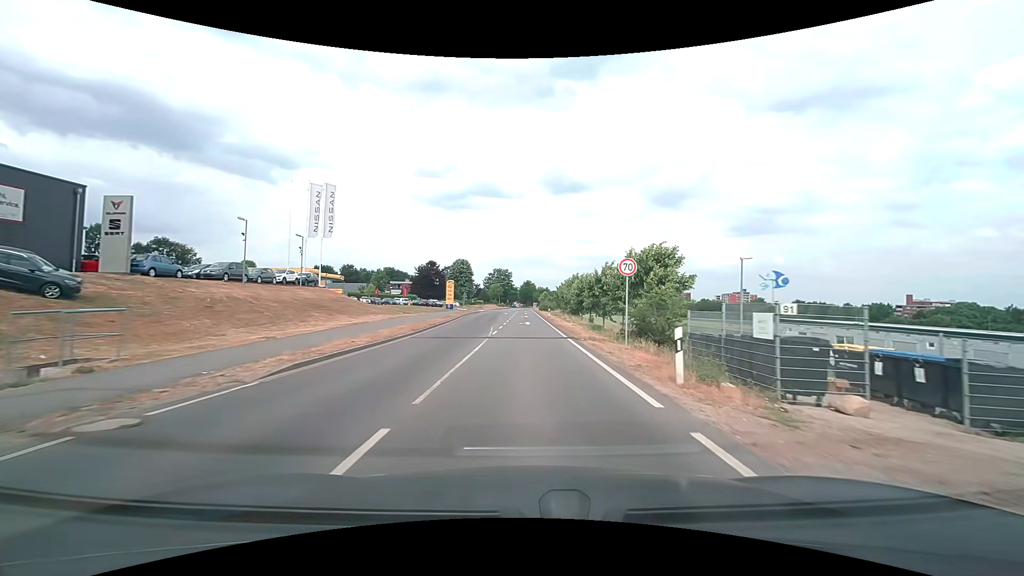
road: secondary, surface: asphalt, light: Day
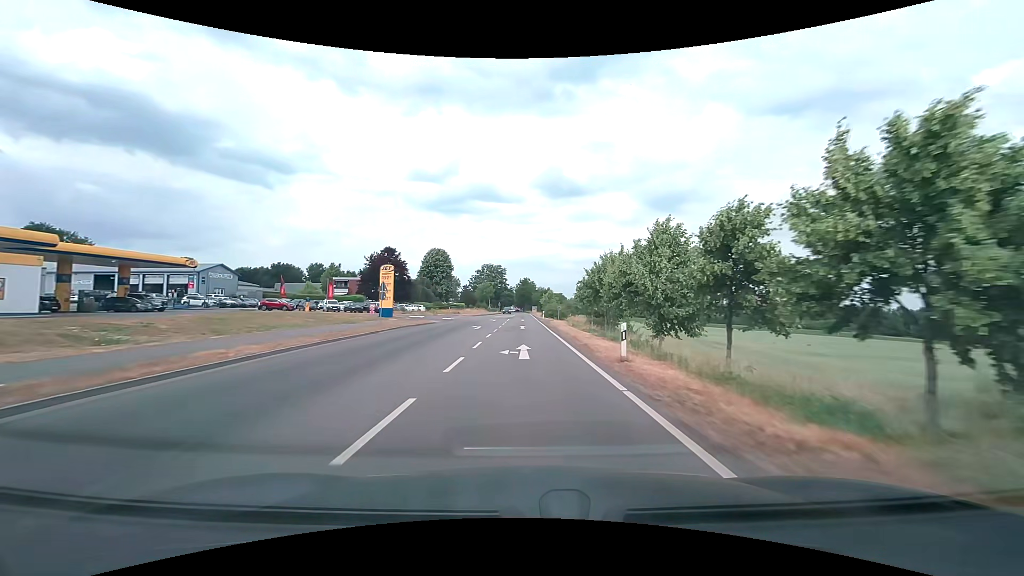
(+0.3, +44.5) m; 0°
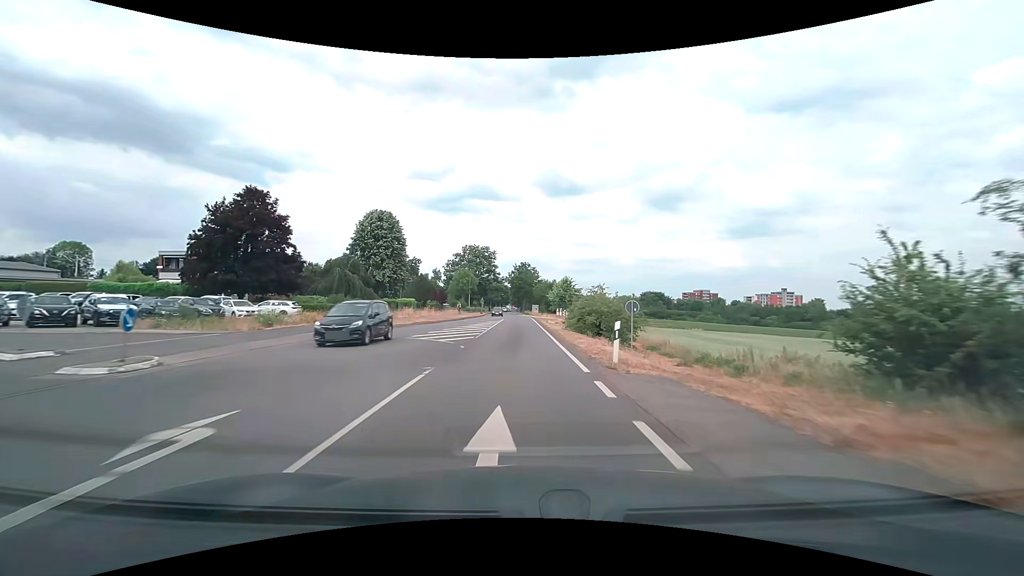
(0.0, +51.7) m; 0°
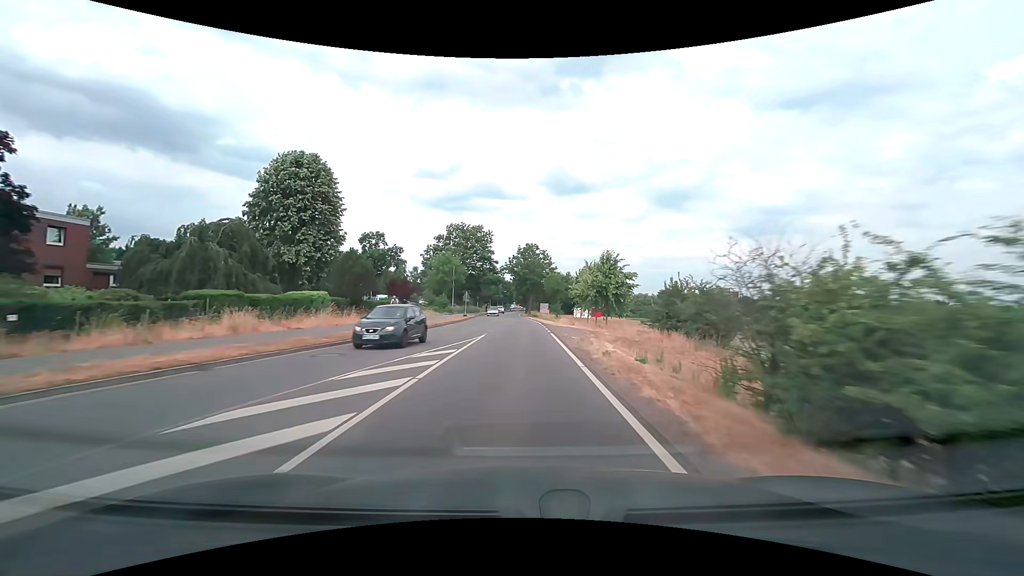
(-0.1, +31.0) m; -1°
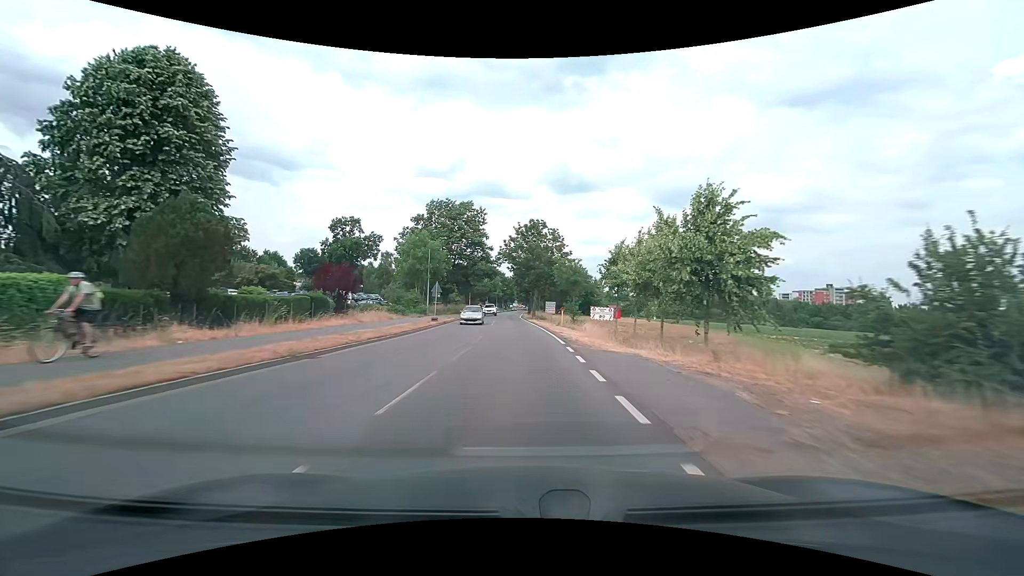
(-0.1, +20.7) m; 0°
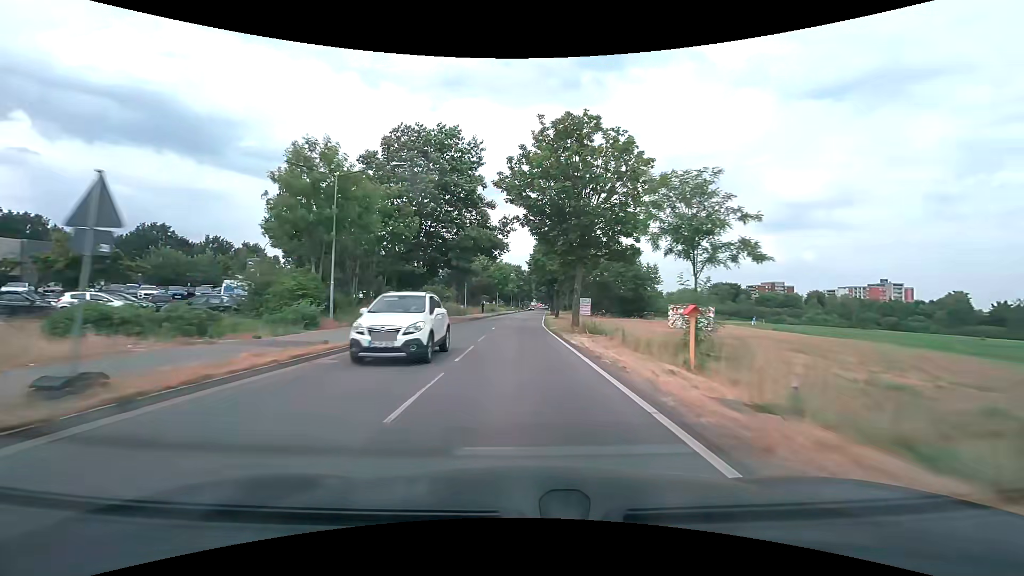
(-0.5, +30.9) m; -2°
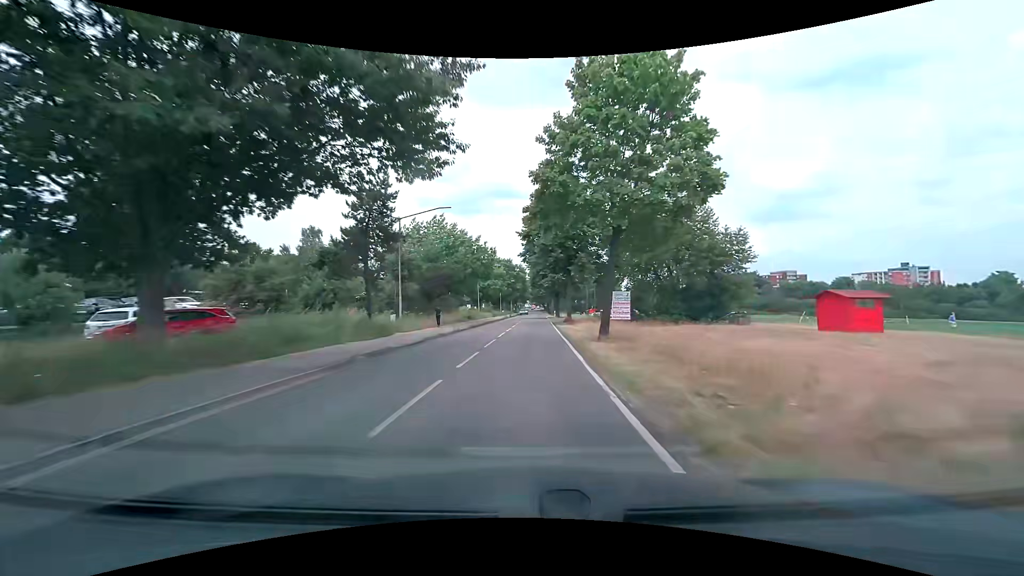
(-0.1, +30.8) m; +1°
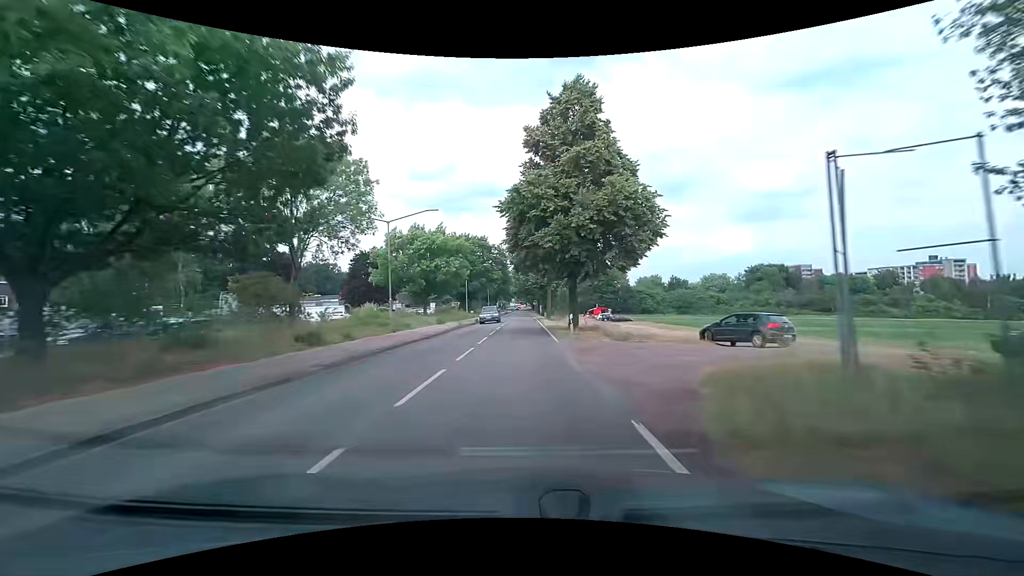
(+0.6, +40.8) m; +1°
